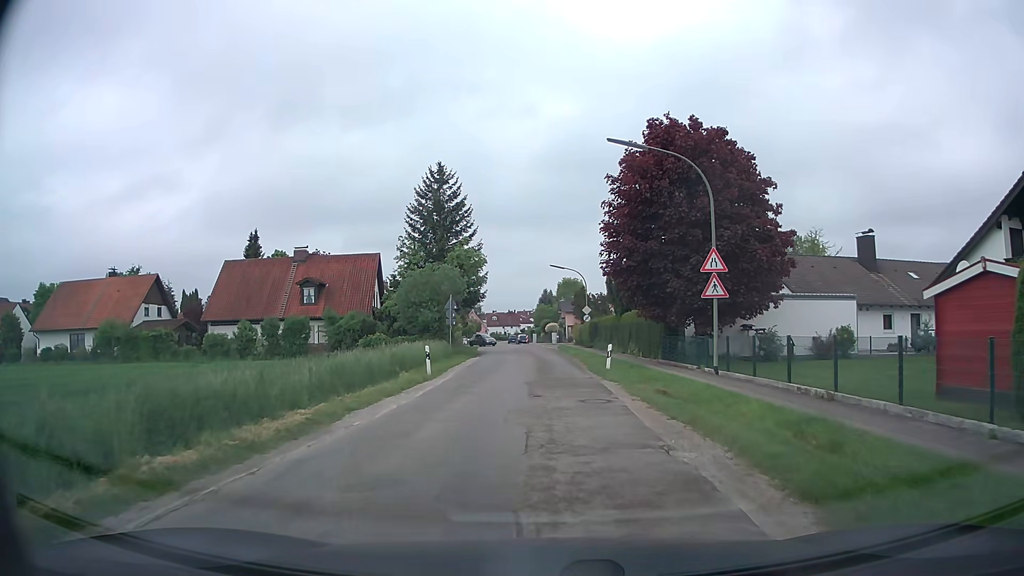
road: unclassified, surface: asphalt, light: Day
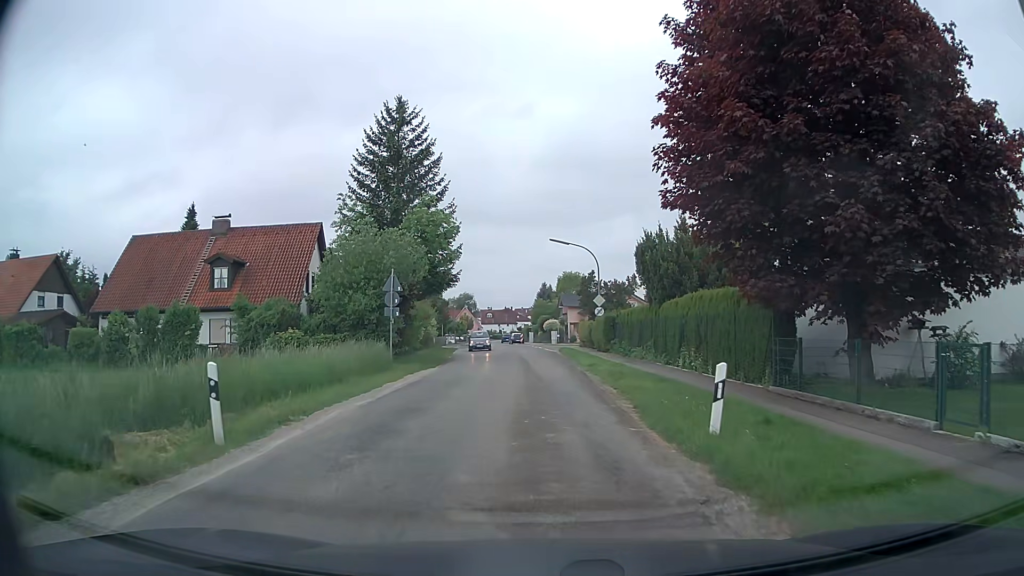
(+0.1, +15.4) m; -2°
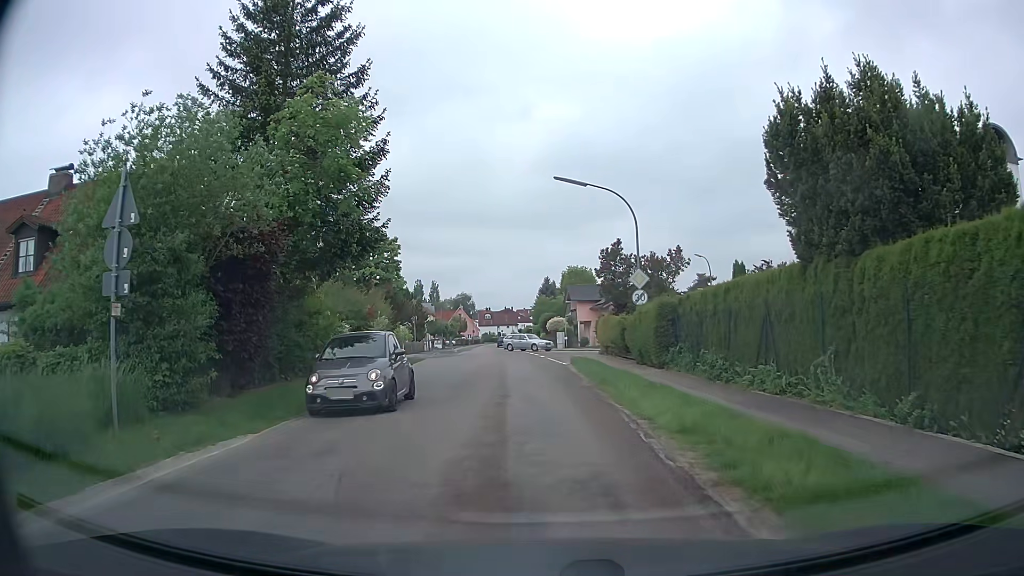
(+0.7, +17.9) m; +2°
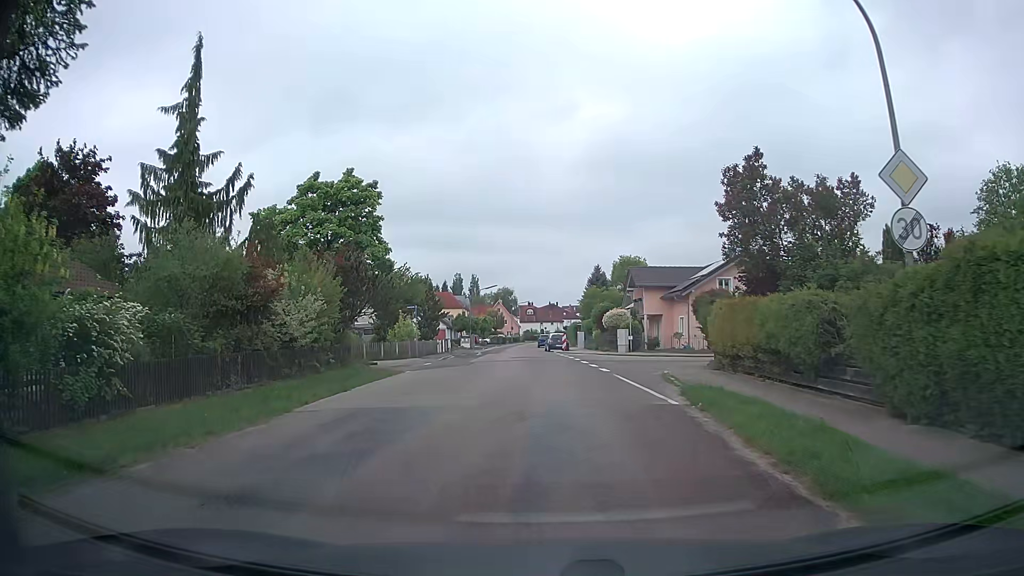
(-0.4, +17.5) m; -4°
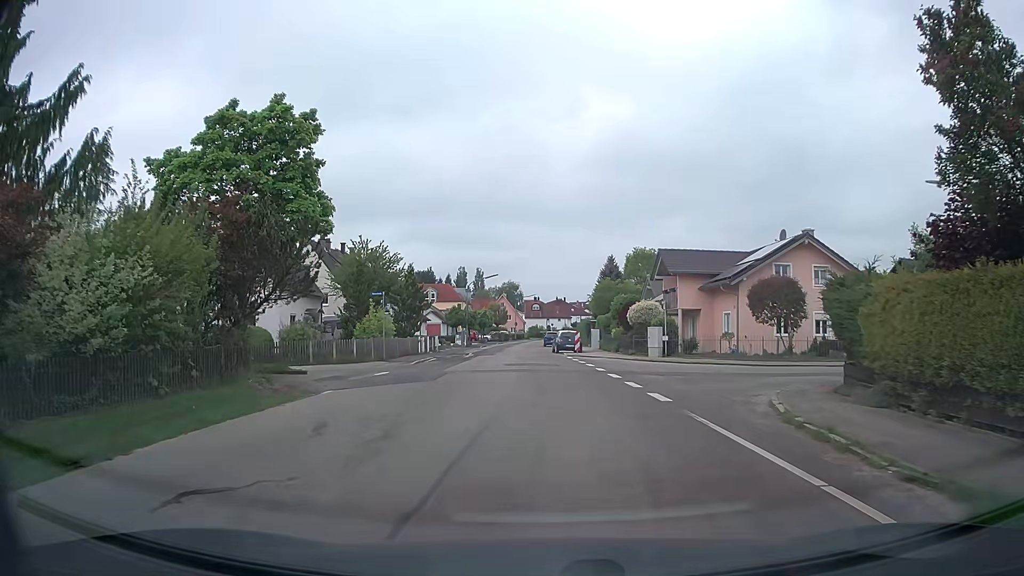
(-0.1, +10.1) m; -1°
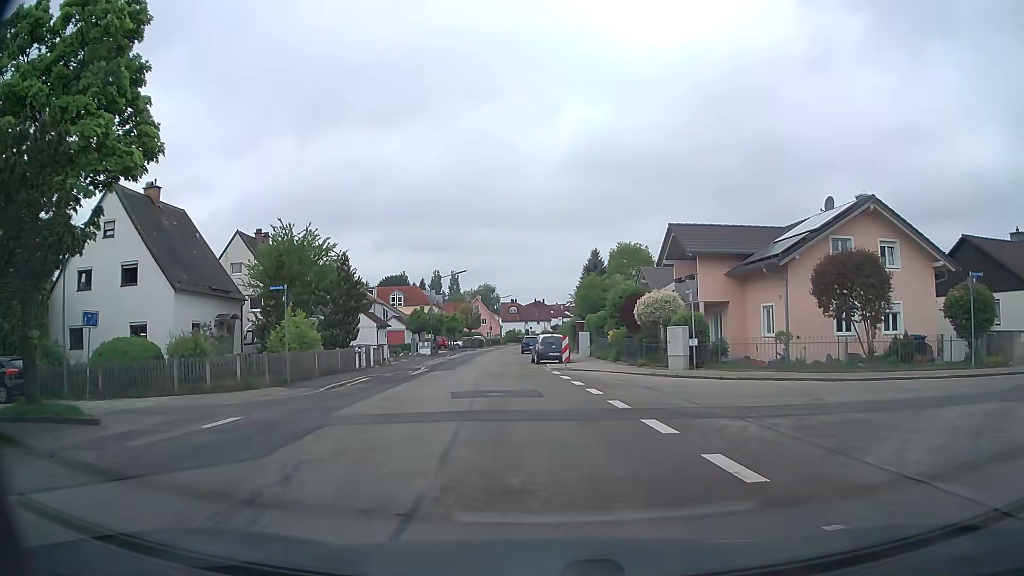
(+0.2, +9.9) m; +2°
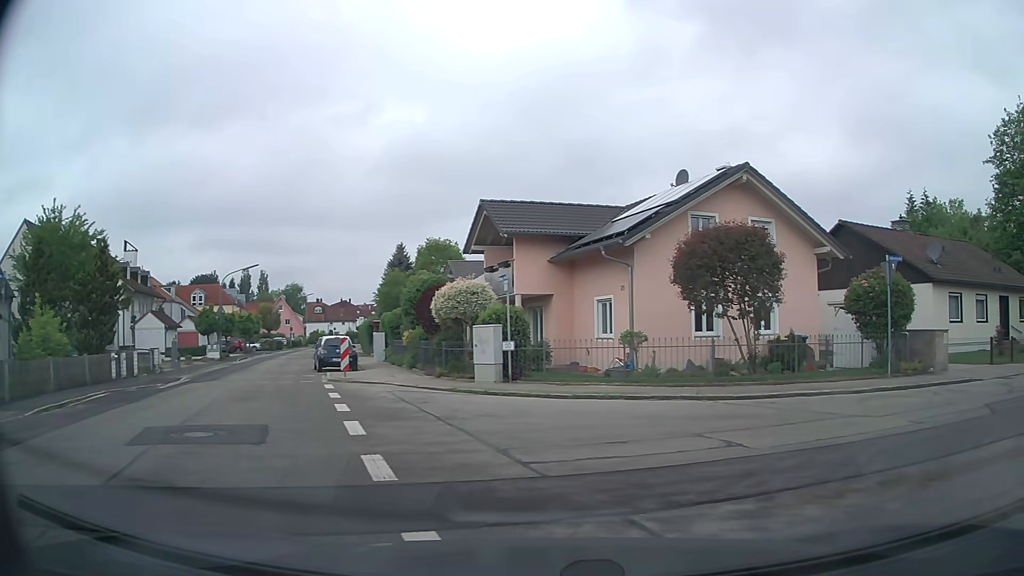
(+0.6, +5.7) m; +16°
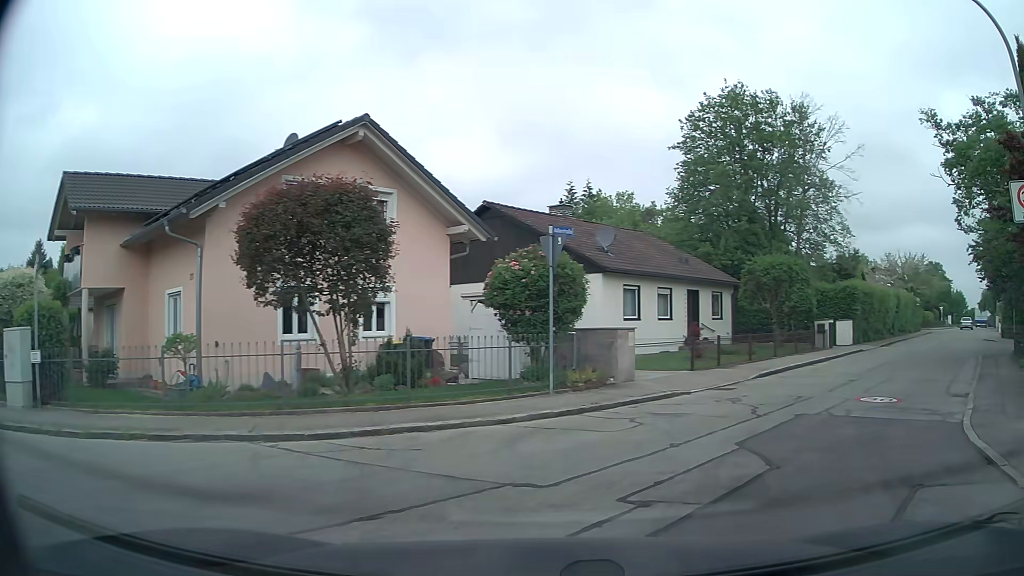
(+1.2, +5.0) m; +28°
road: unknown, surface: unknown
